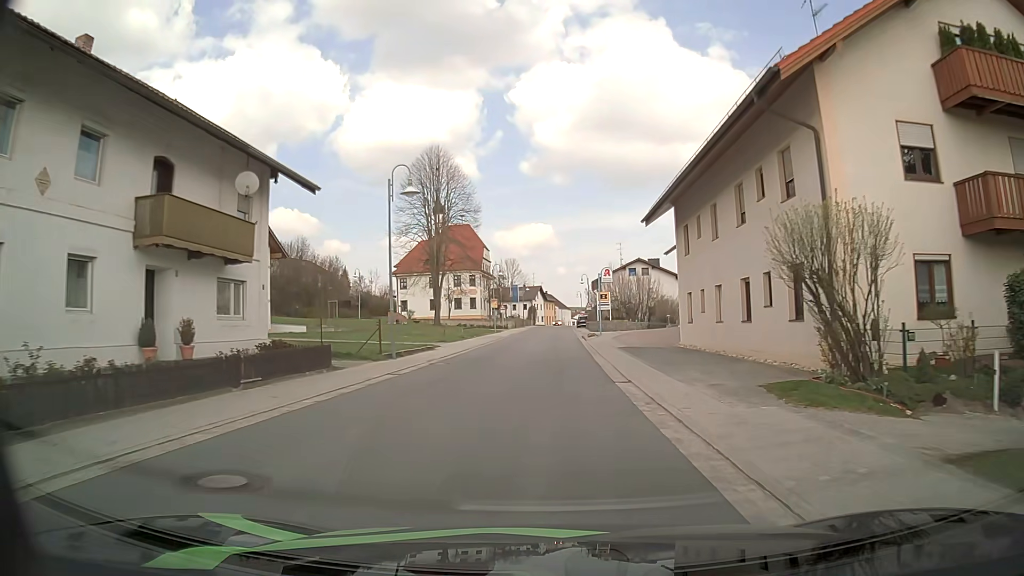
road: secondary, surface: asphalt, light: Day
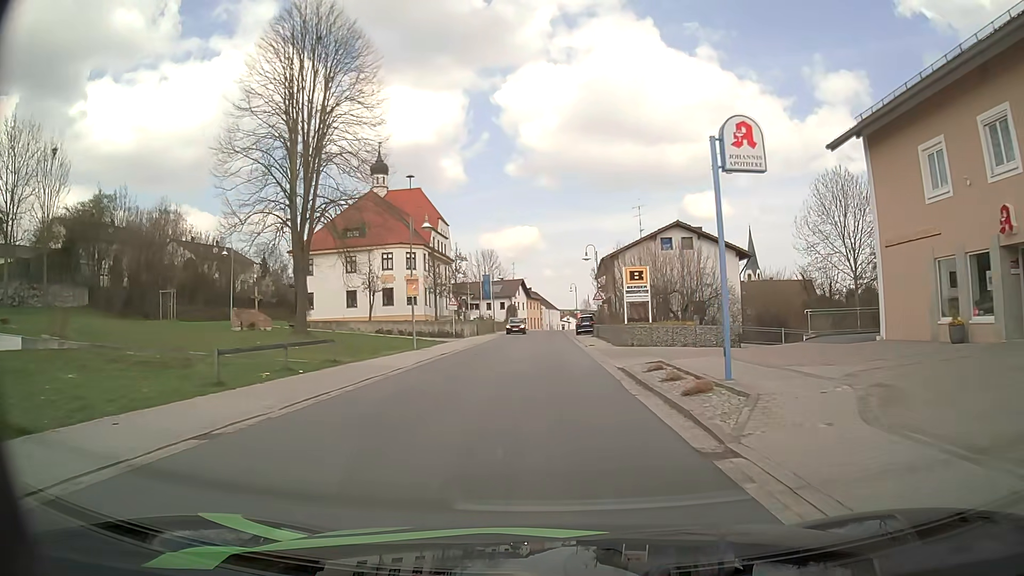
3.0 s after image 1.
(+0.2, +36.1) m; +1°
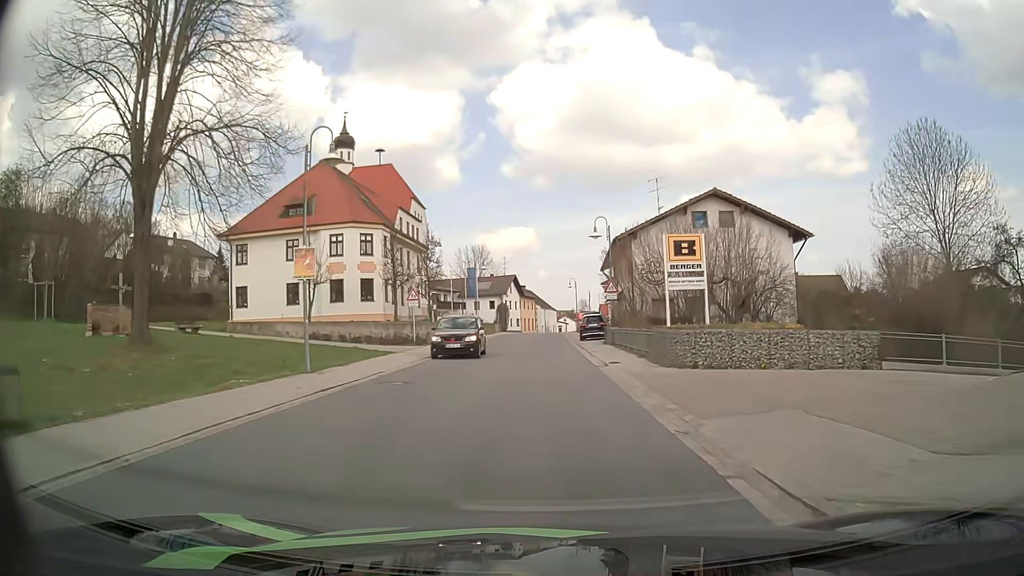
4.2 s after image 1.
(+0.2, +14.3) m; +1°
(0, +10) (0, +20) (0, +30) (0, +40) (0, +50) (0, +60) (0, +70) (0, +80) (0, +90) (0, +100) m
